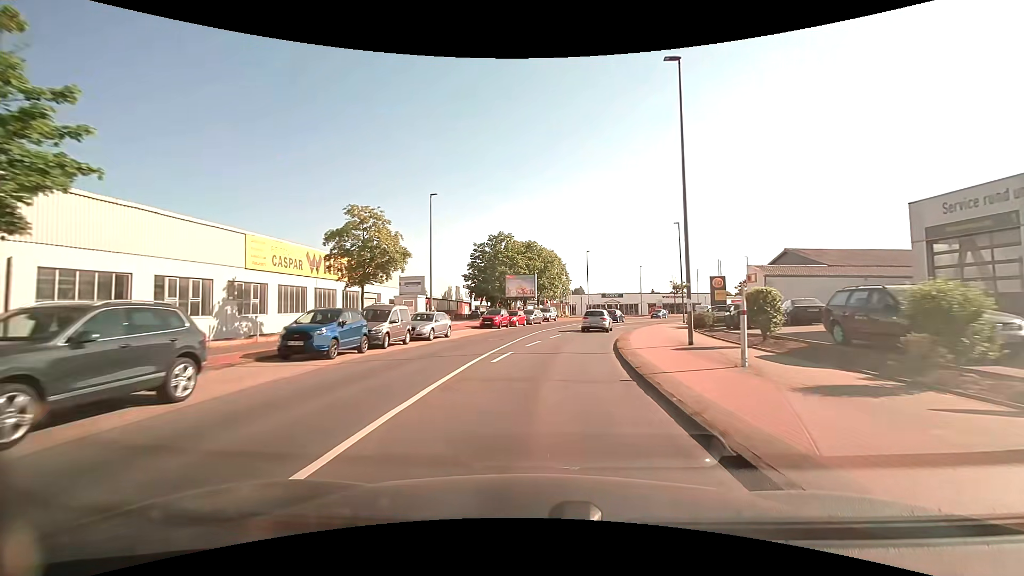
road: tertiary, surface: asphalt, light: Day
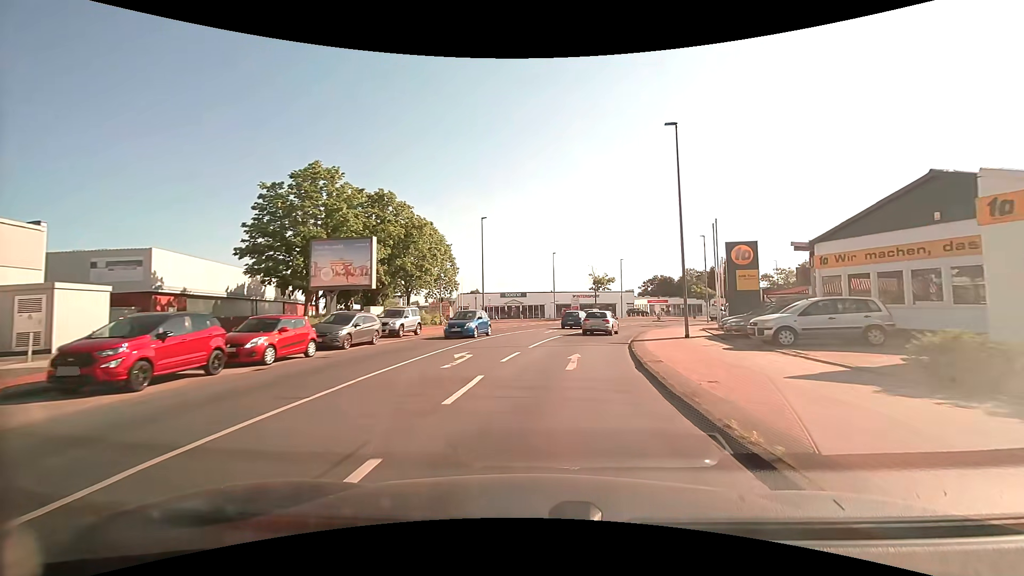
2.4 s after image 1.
(+2.8, +29.5) m; +12°
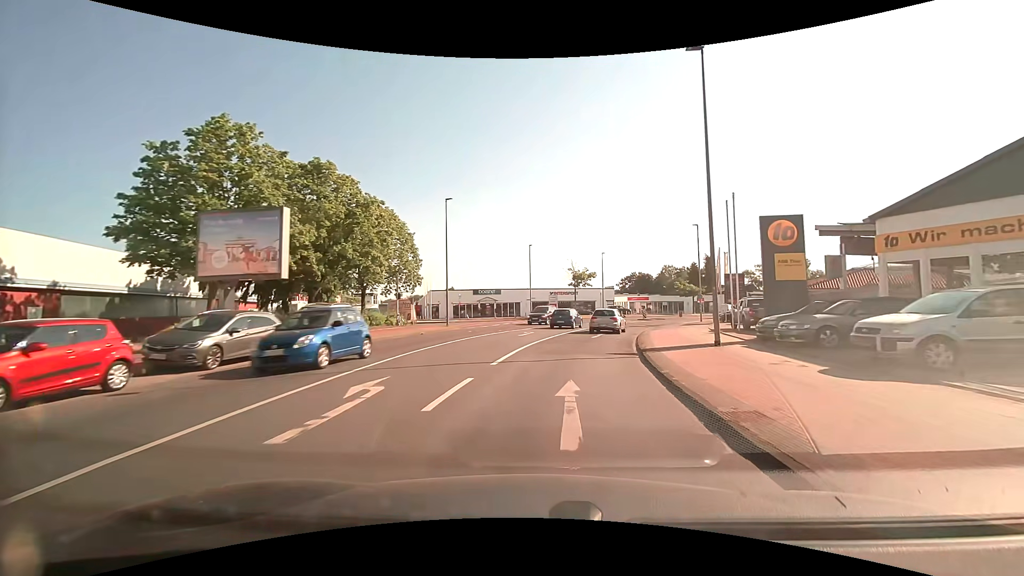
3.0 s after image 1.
(+0.1, +7.0) m; +3°
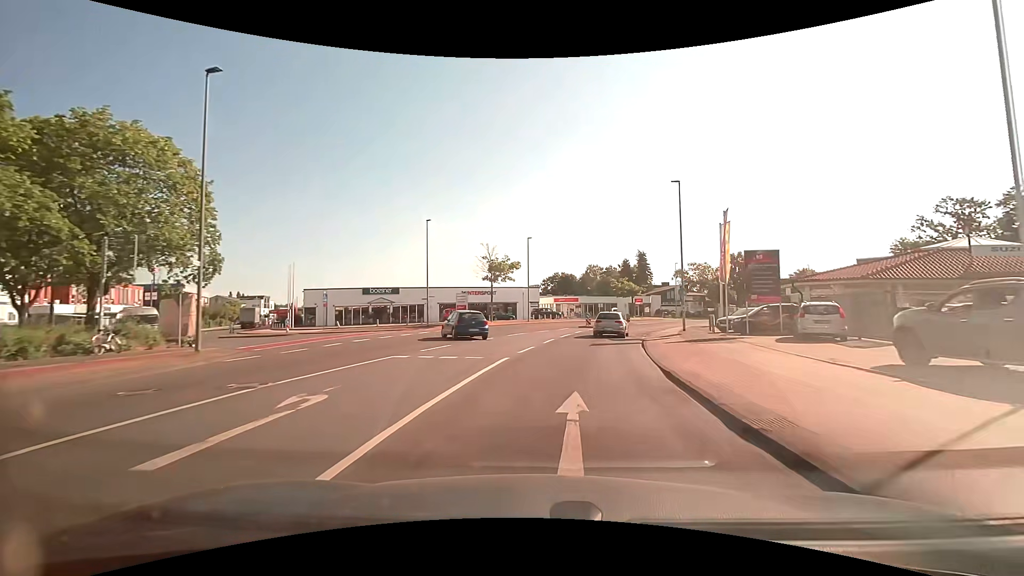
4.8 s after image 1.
(+1.6, +21.1) m; +9°
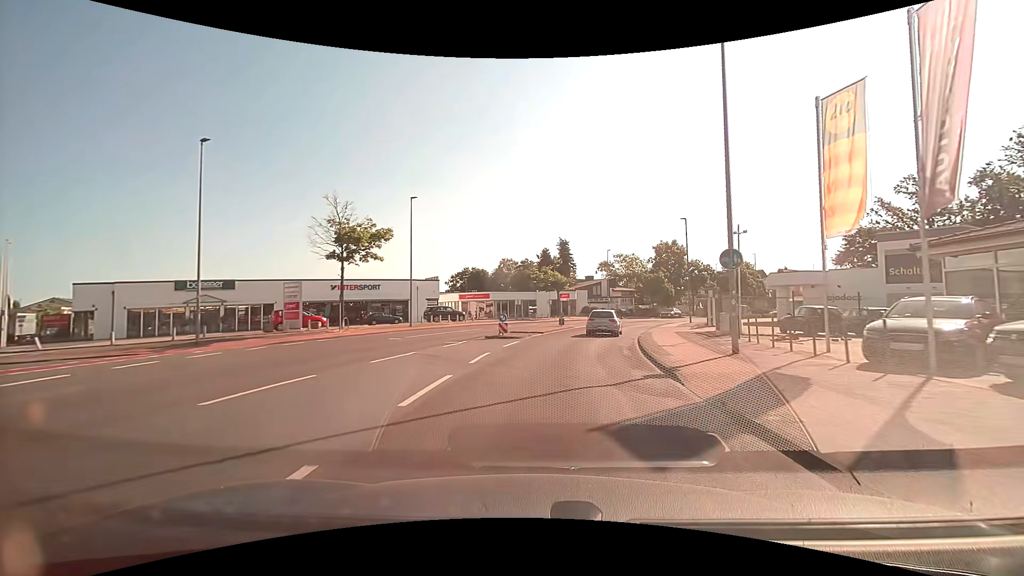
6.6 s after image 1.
(+1.8, +21.1) m; +10°
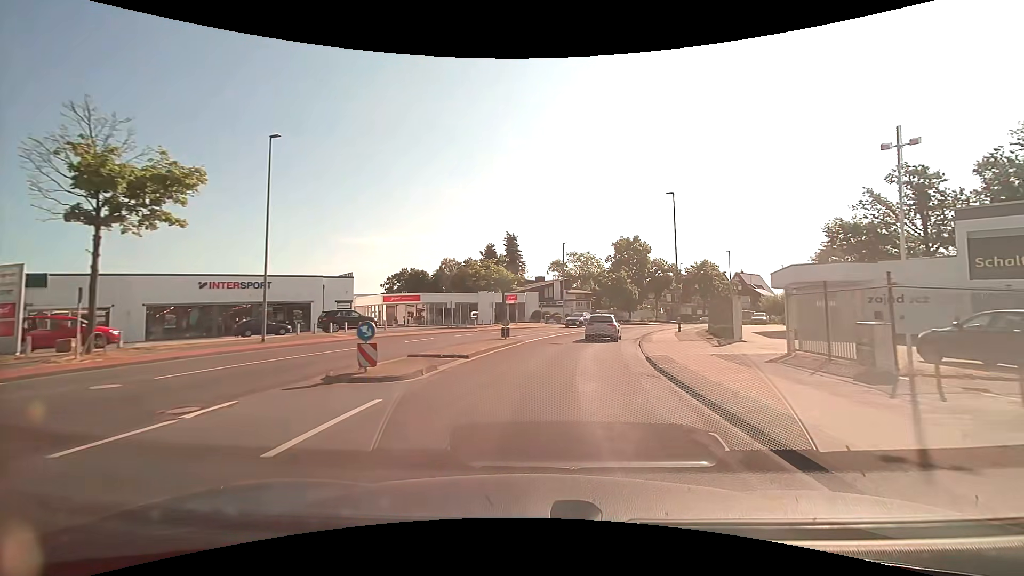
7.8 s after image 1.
(+0.7, +14.0) m; +6°
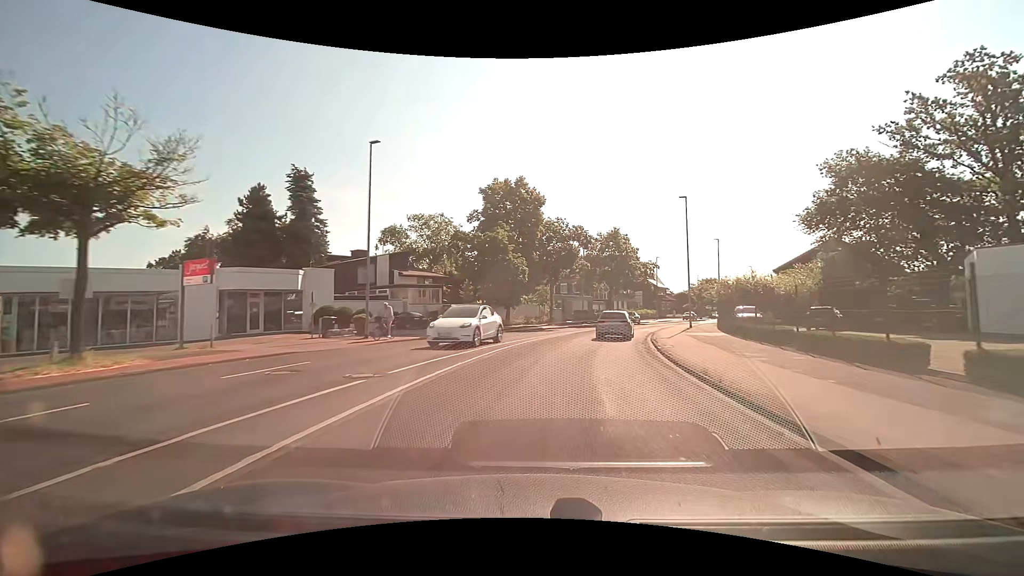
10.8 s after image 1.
(+4.8, +36.3) m; +16°
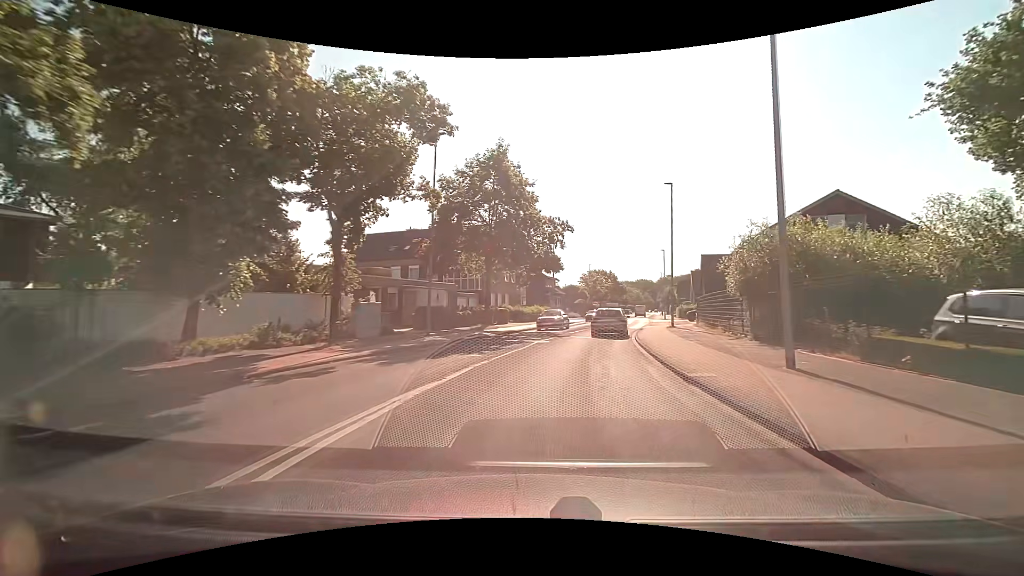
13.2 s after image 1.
(+3.6, +30.0) m; +14°
(0, +10) (+2, +20) (+4, +30) (+6, +39) (+9, +49) (+11, +59) (+13, +69) (+15, +78) (+18, +88) (+20, +98) m
